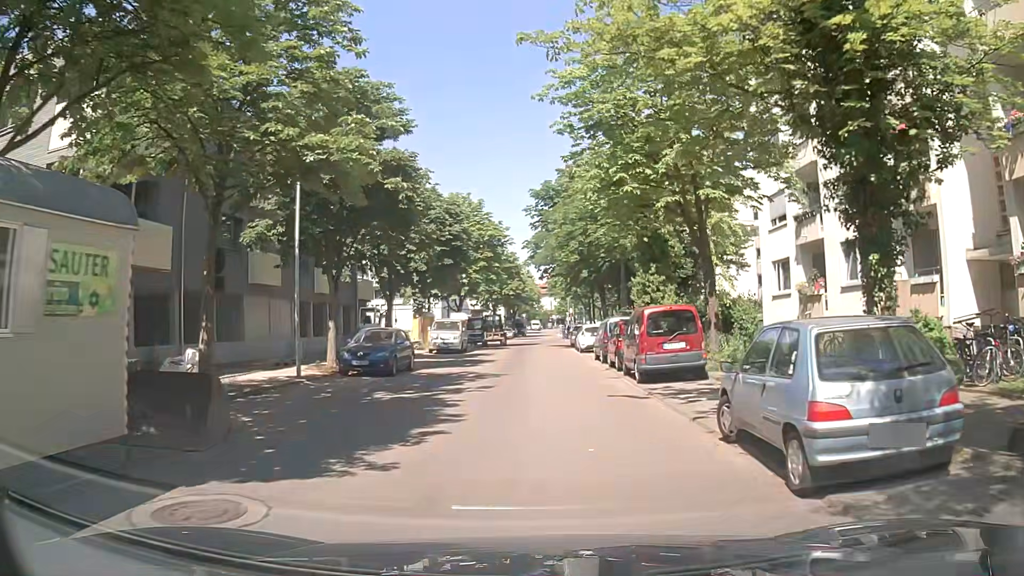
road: residential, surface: asphalt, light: Day
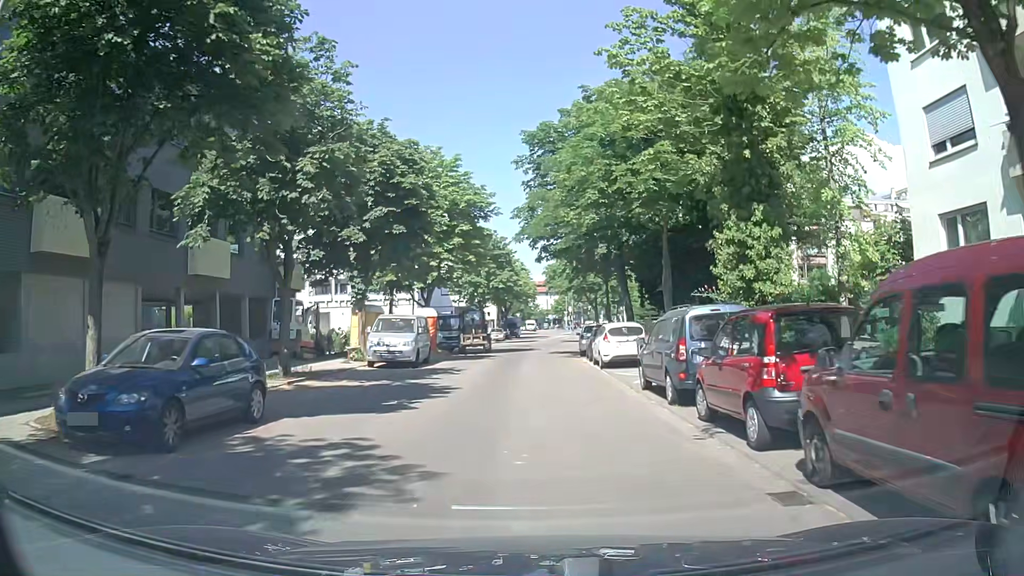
(+0.5, +13.1) m; +2°
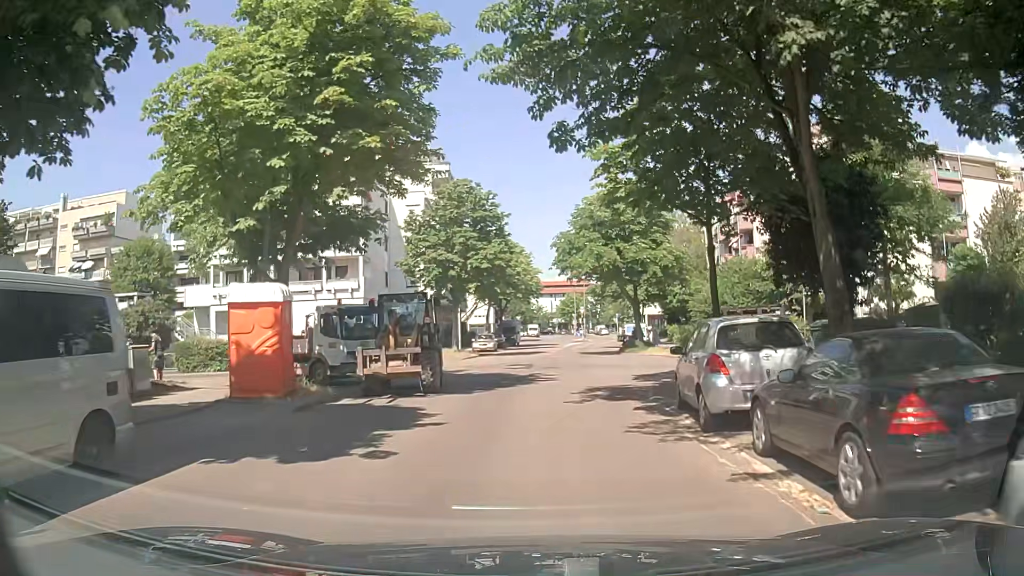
(+0.2, +22.1) m; 0°
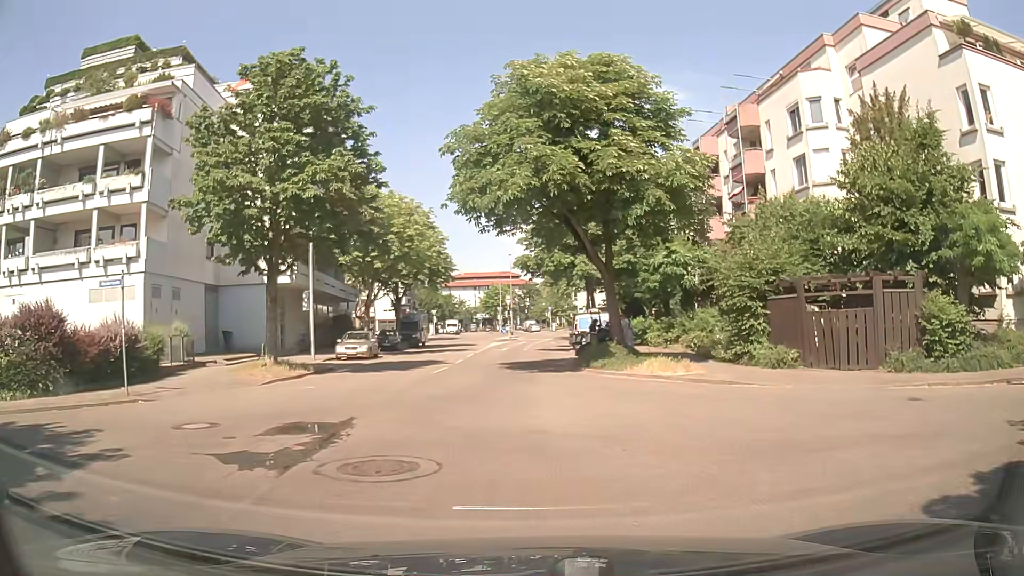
(+1.4, +18.5) m; +7°
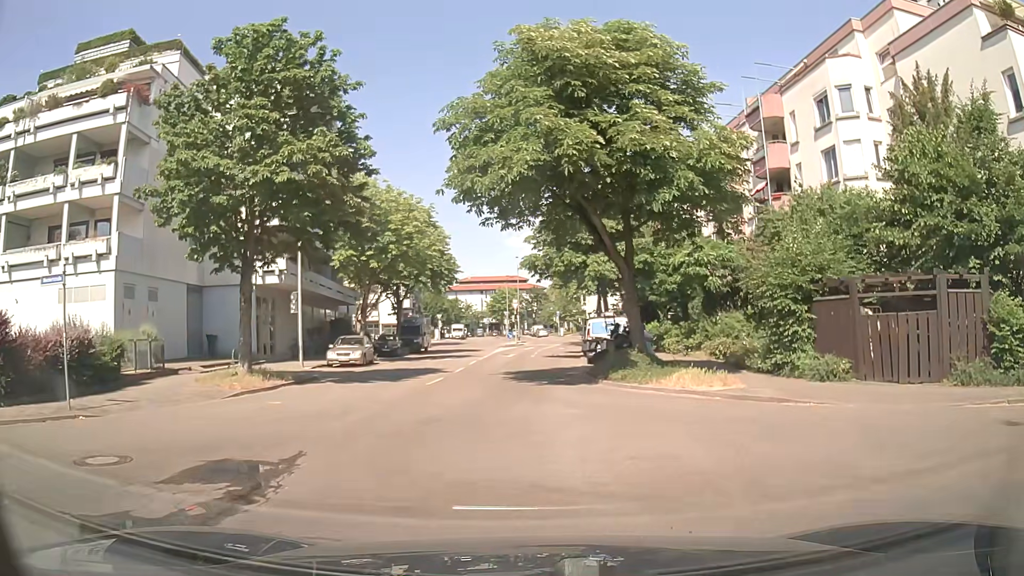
(0.0, +2.6) m; -2°
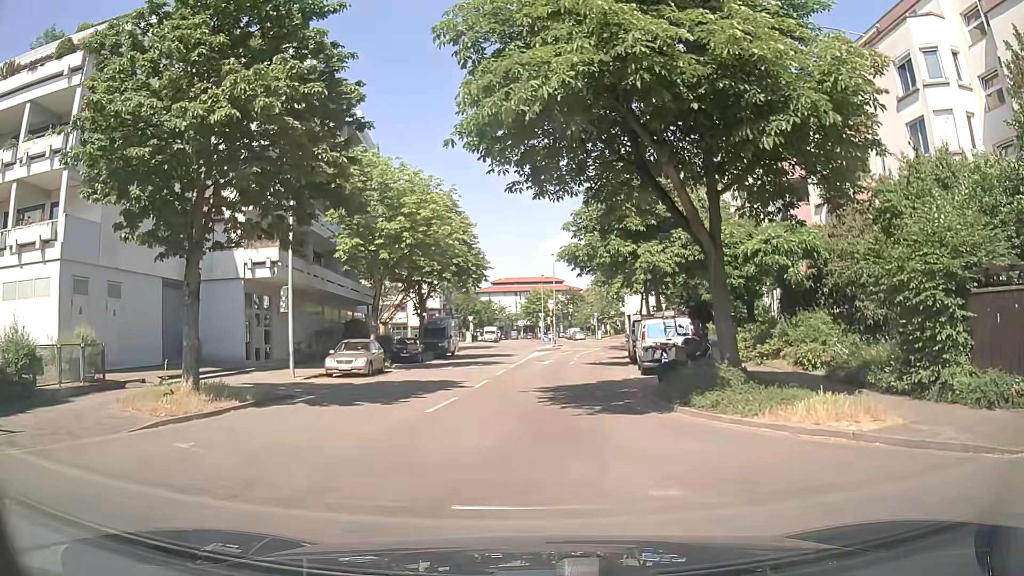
(0.0, +5.3) m; -1°
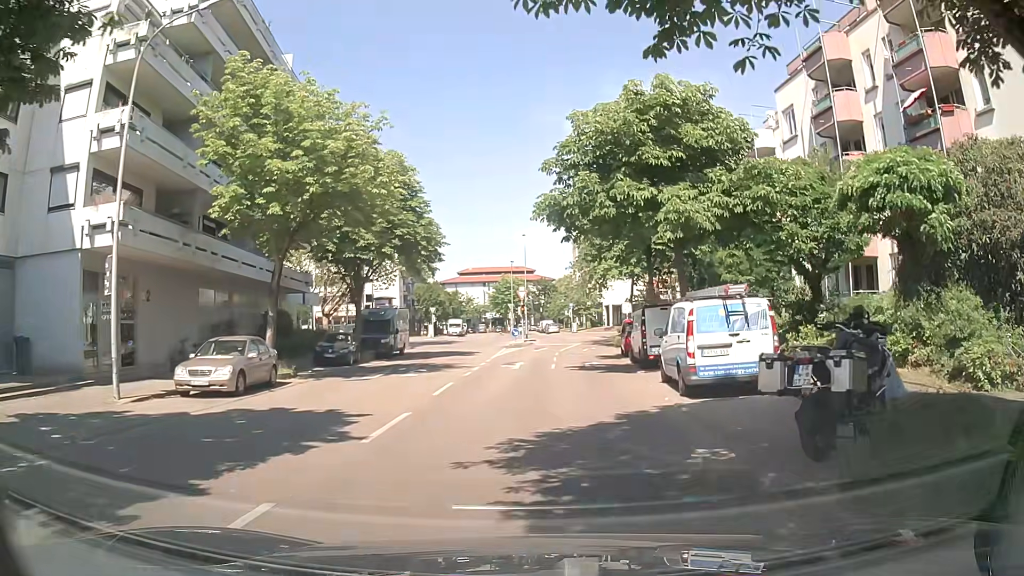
(0.0, +9.8) m; +2°
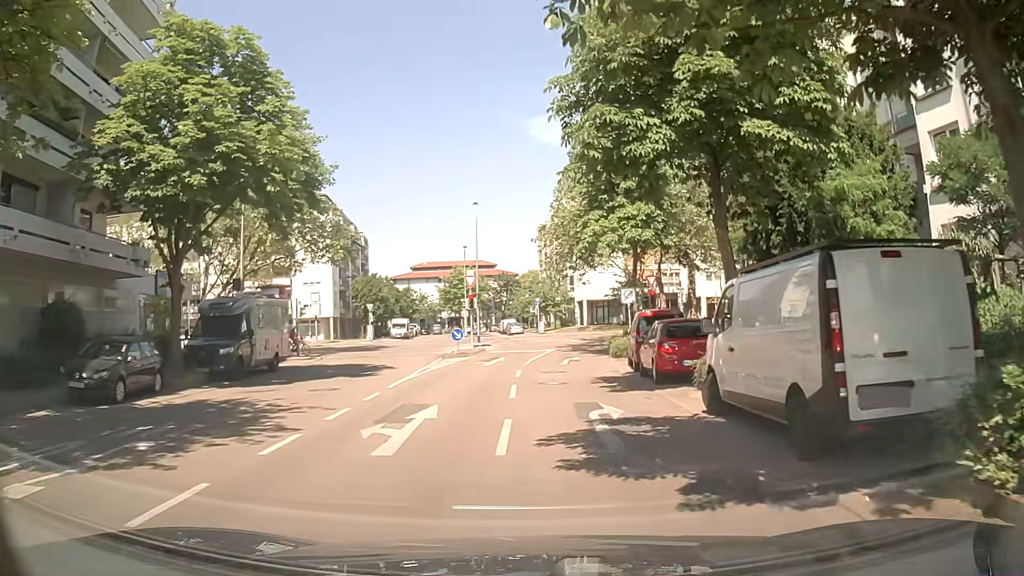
(+0.6, +16.0) m; +3°
